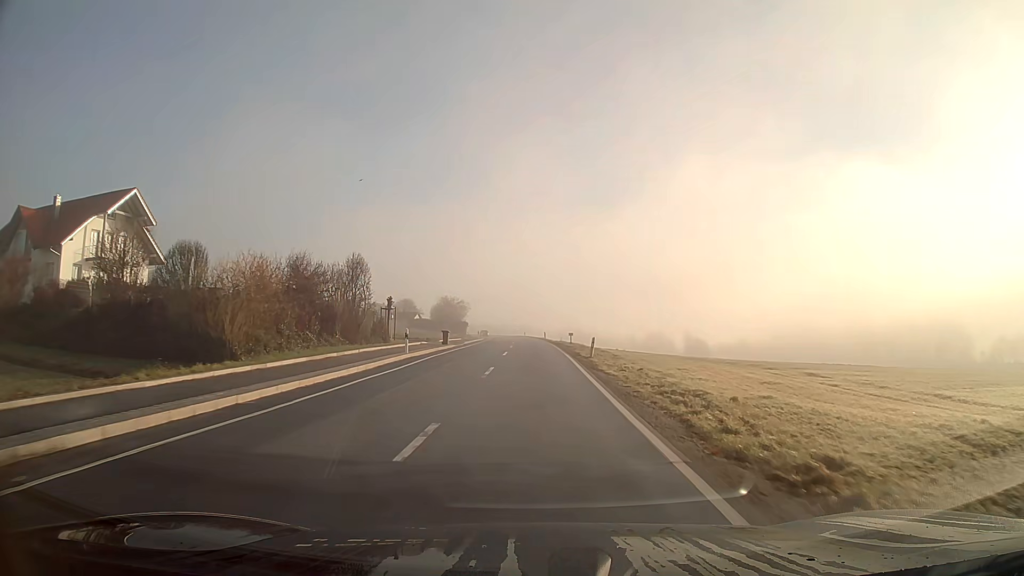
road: secondary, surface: asphalt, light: Day
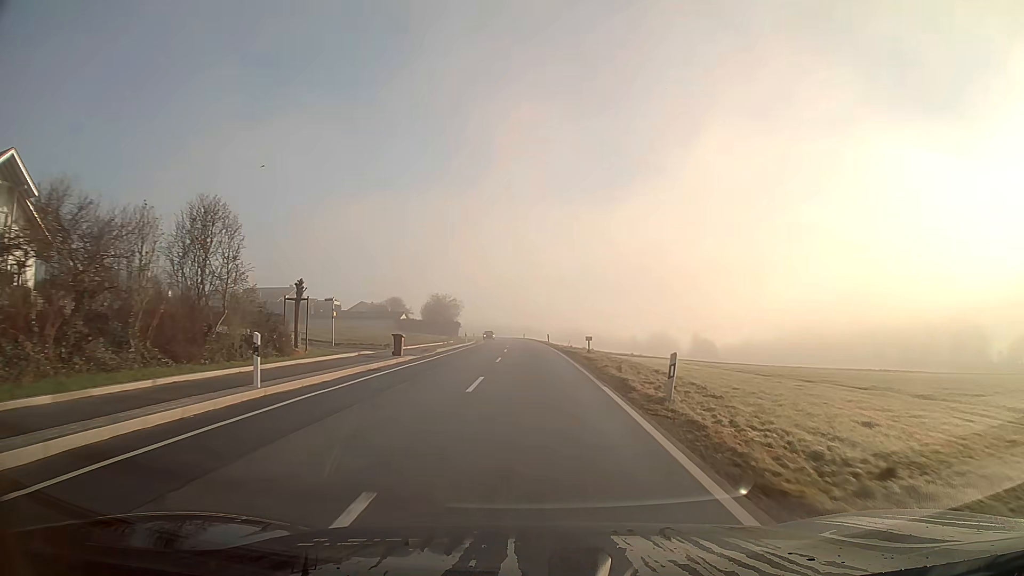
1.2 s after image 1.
(+0.1, +16.3) m; 0°
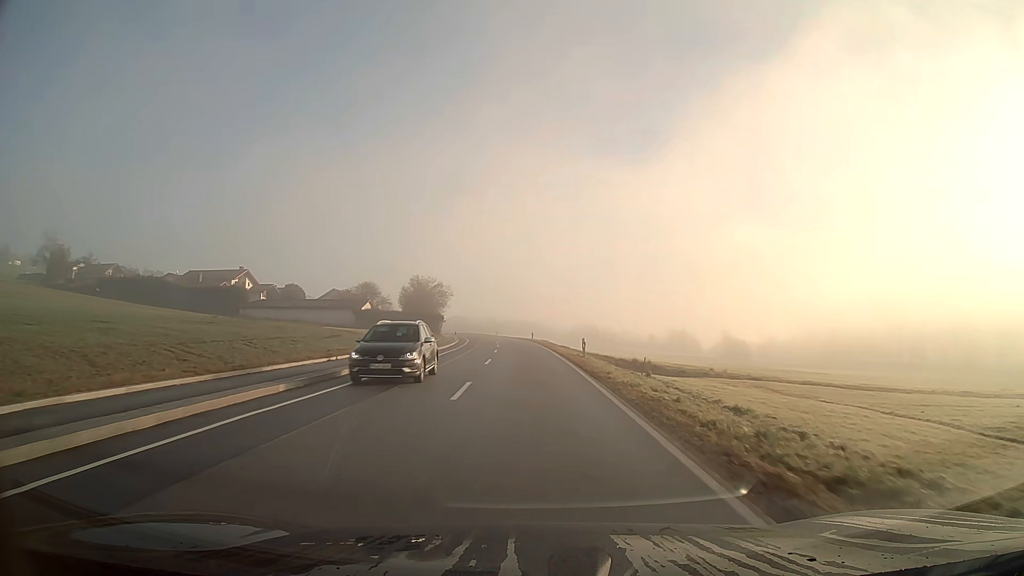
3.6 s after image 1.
(-0.4, +37.8) m; -1°
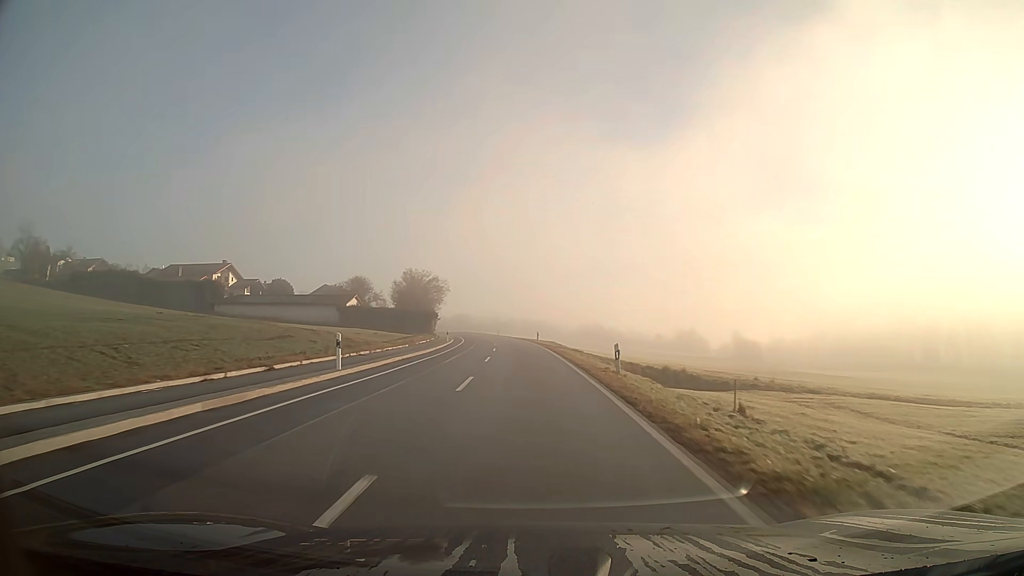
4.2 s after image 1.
(0.0, +10.5) m; -1°
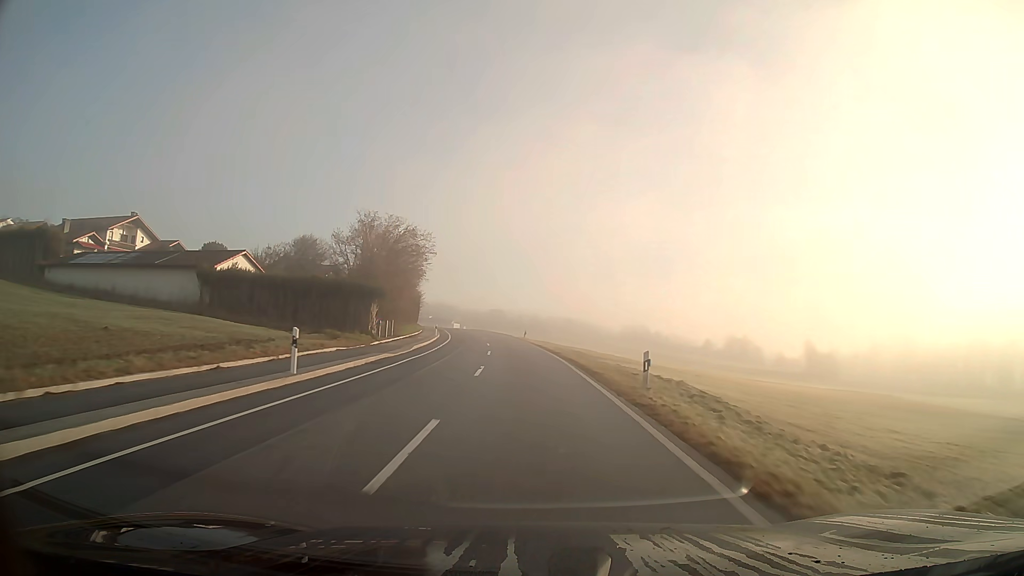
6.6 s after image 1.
(-1.2, +45.1) m; -3°
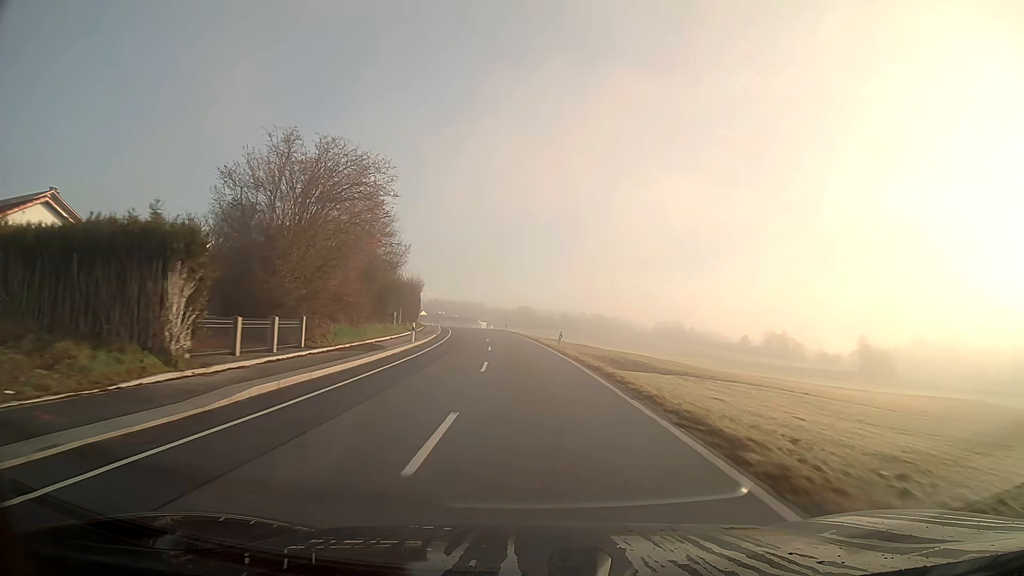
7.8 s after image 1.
(-0.5, +23.6) m; -2°
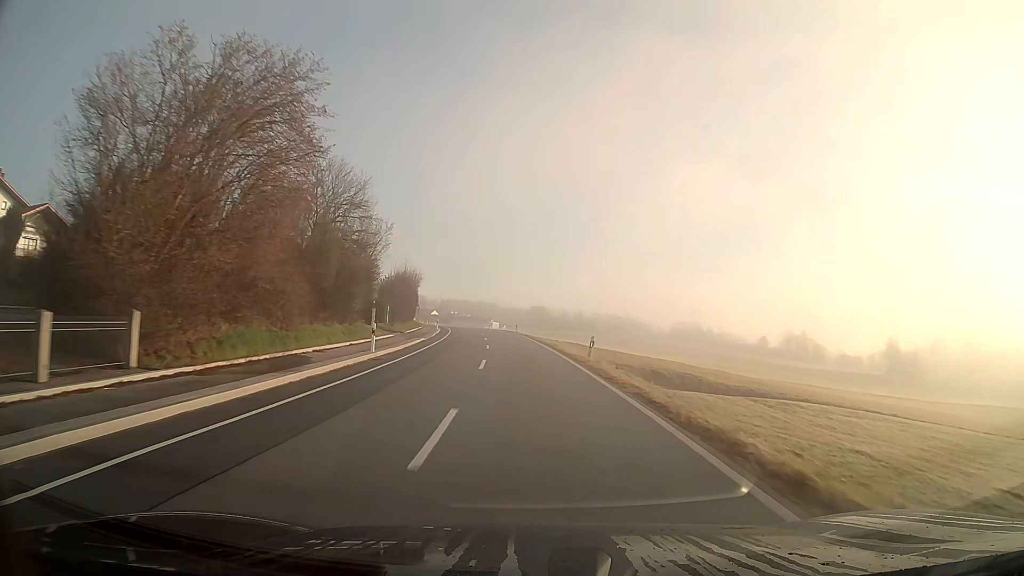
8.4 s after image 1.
(-0.1, +12.0) m; -1°
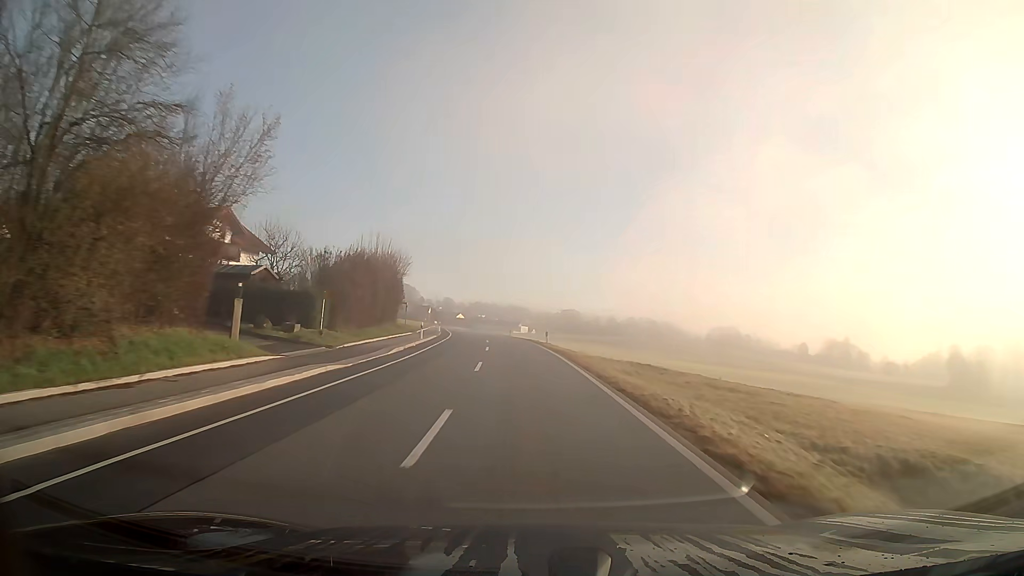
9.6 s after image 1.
(-0.5, +24.2) m; -3°
